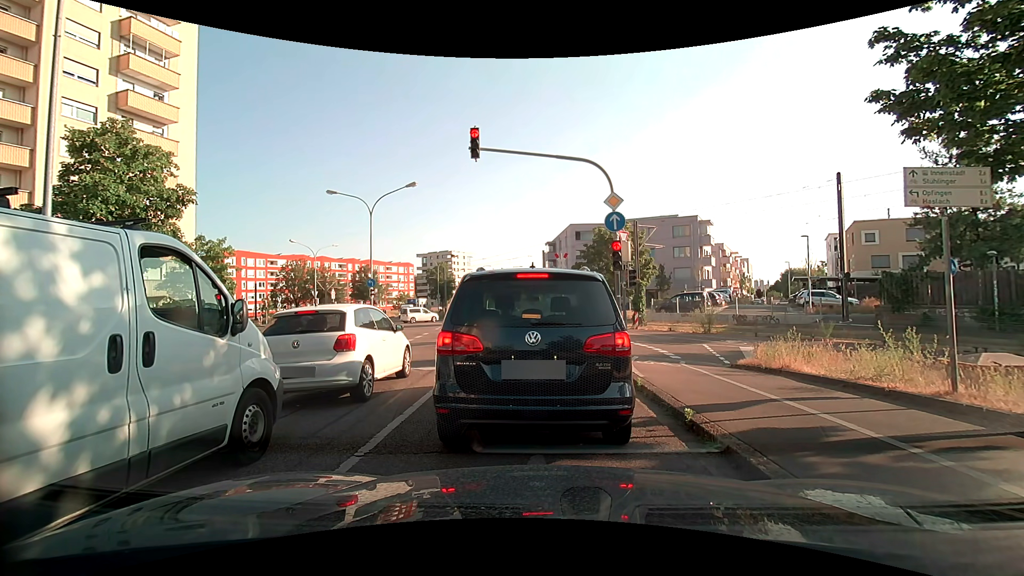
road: secondary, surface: asphalt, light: Day
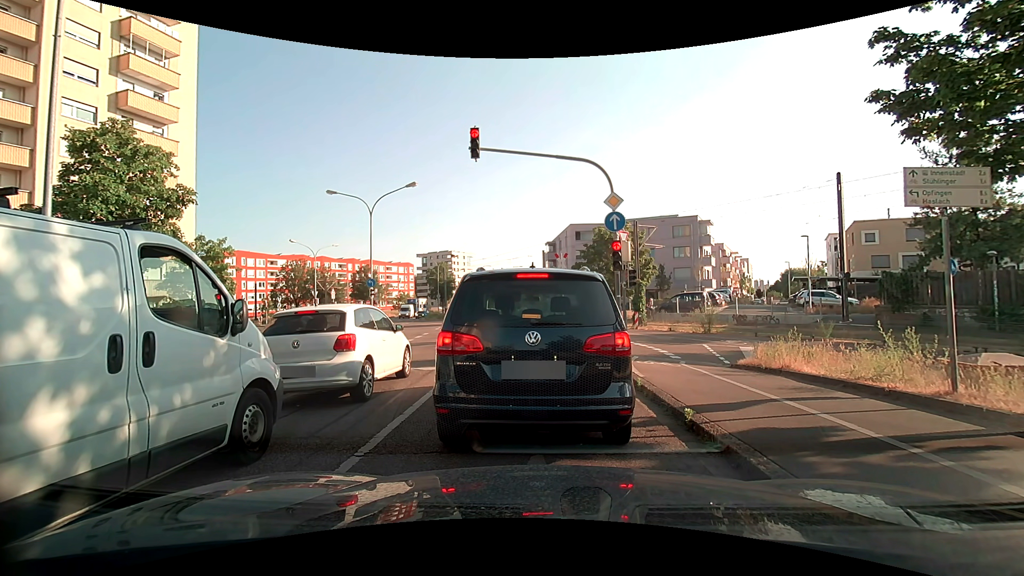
(0.0, 0.0) m; 0°
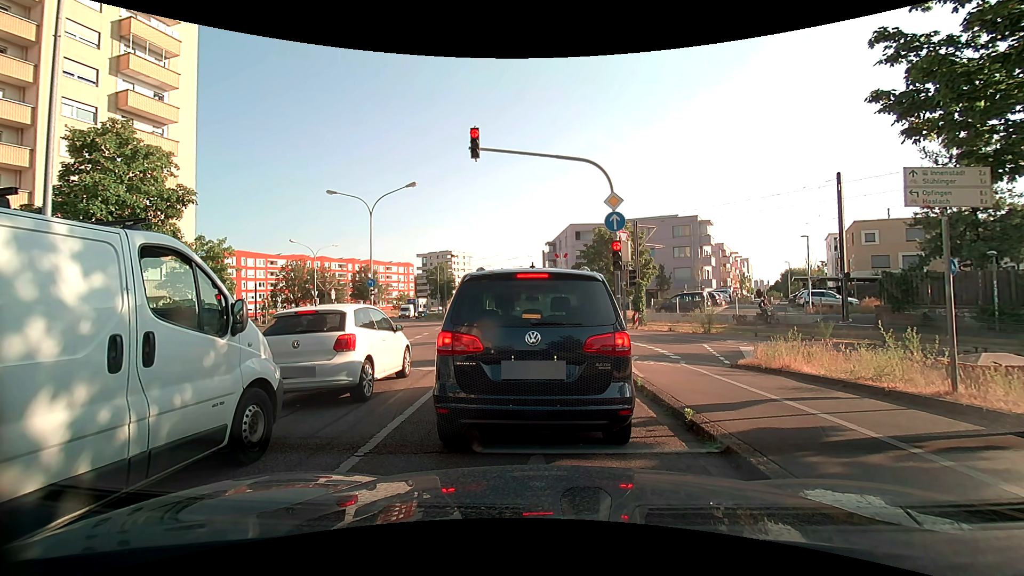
(0.0, 0.0) m; 0°
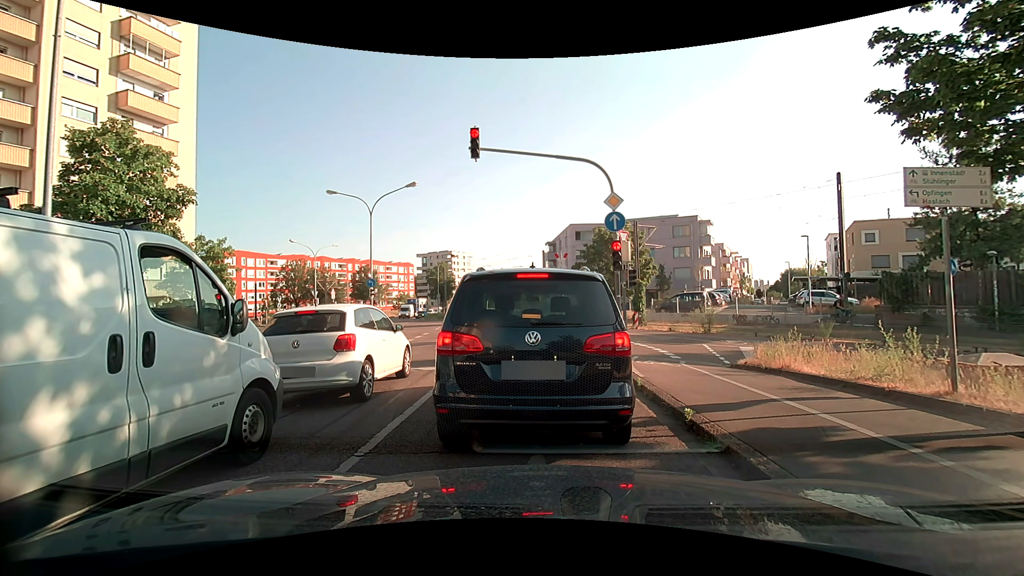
(0.0, 0.0) m; 0°
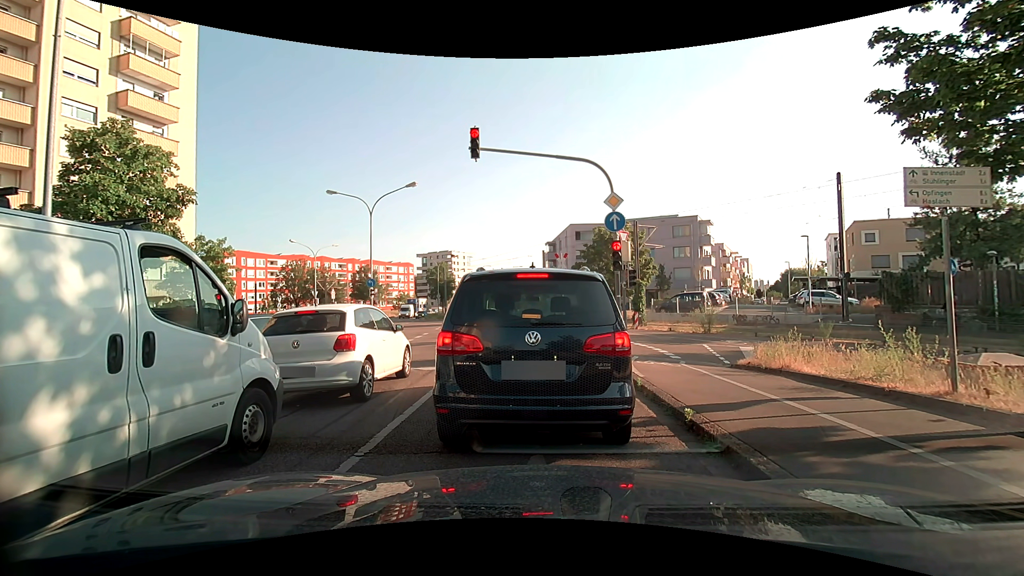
(0.0, 0.0) m; 0°
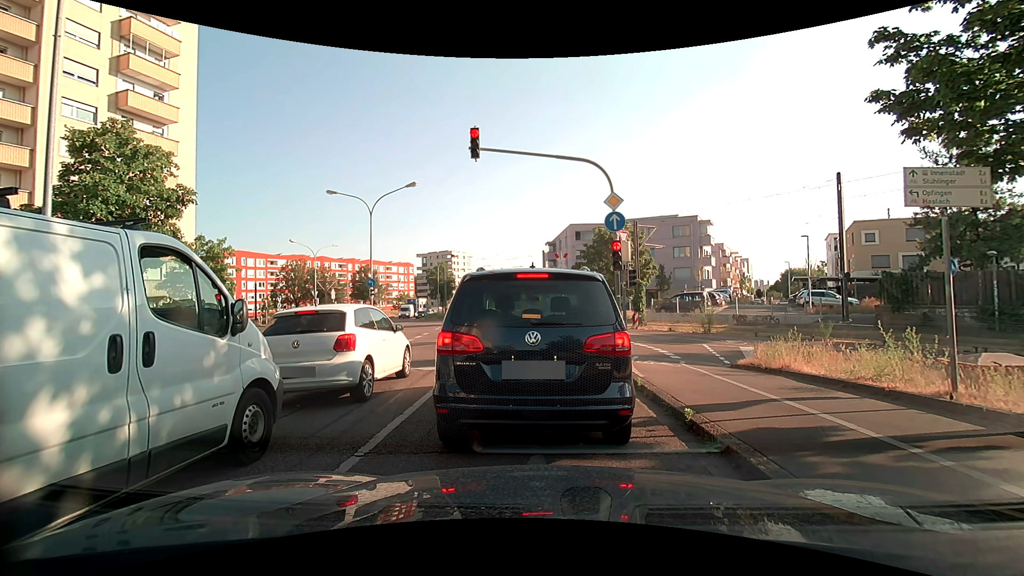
(0.0, 0.0) m; 0°
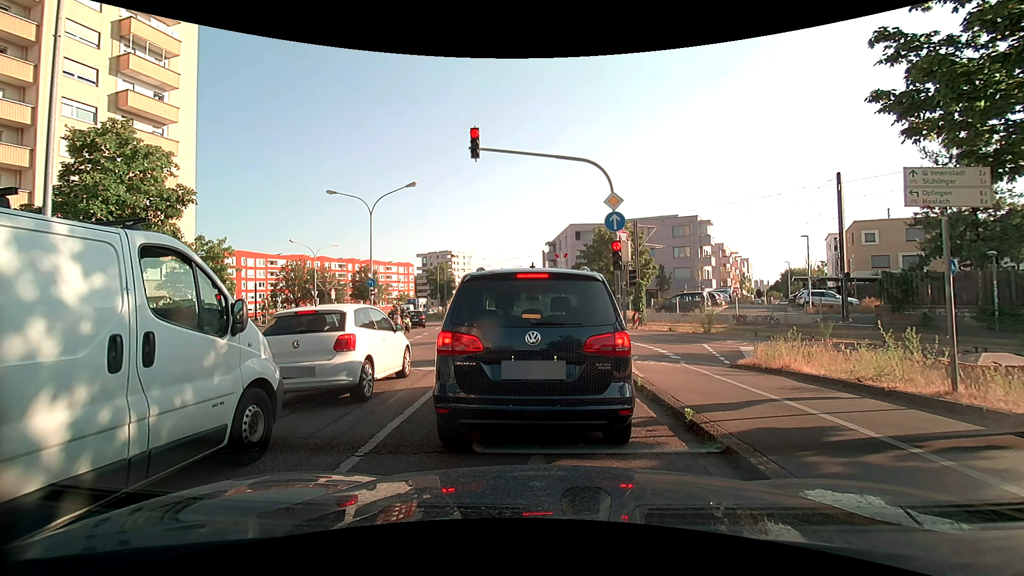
(0.0, 0.0) m; 0°
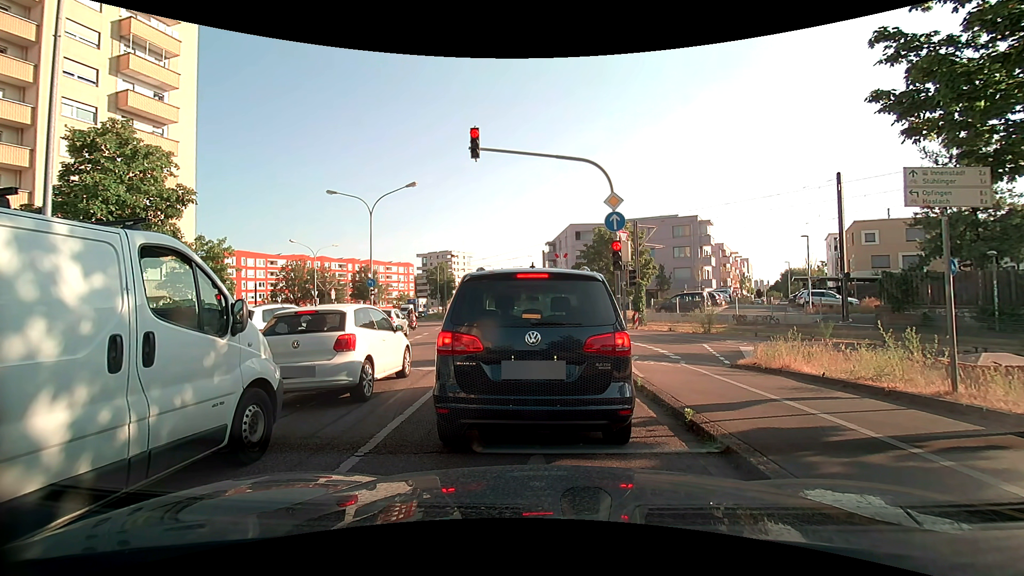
(0.0, 0.0) m; 0°
(-1, +10) (-1, +20) (-3, +30) (-4, +40) (-6, +50) (-8, +59) (-10, +69) (-12, +79) (-13, +89) (-15, +99) m
